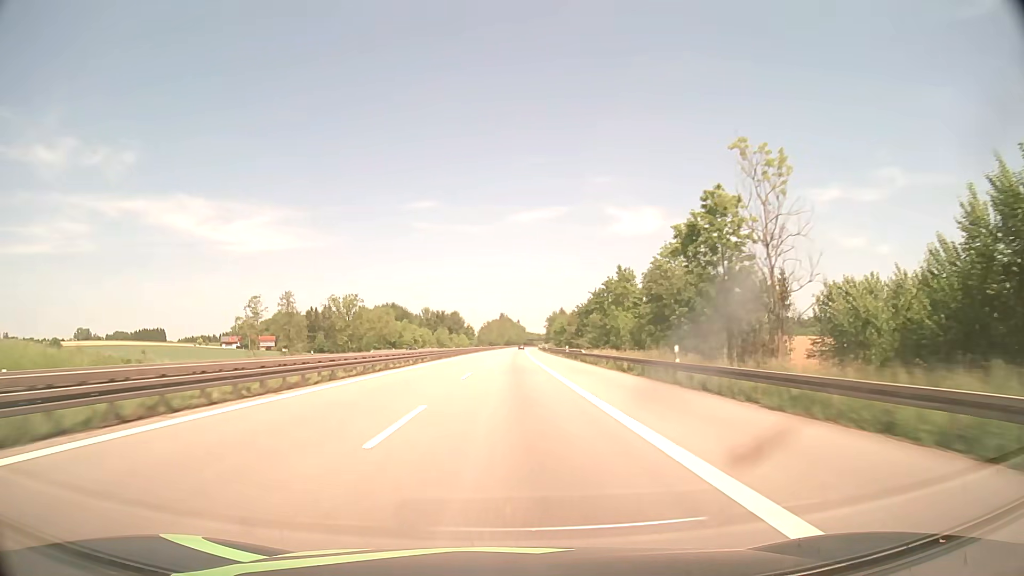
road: motorway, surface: asphalt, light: Day
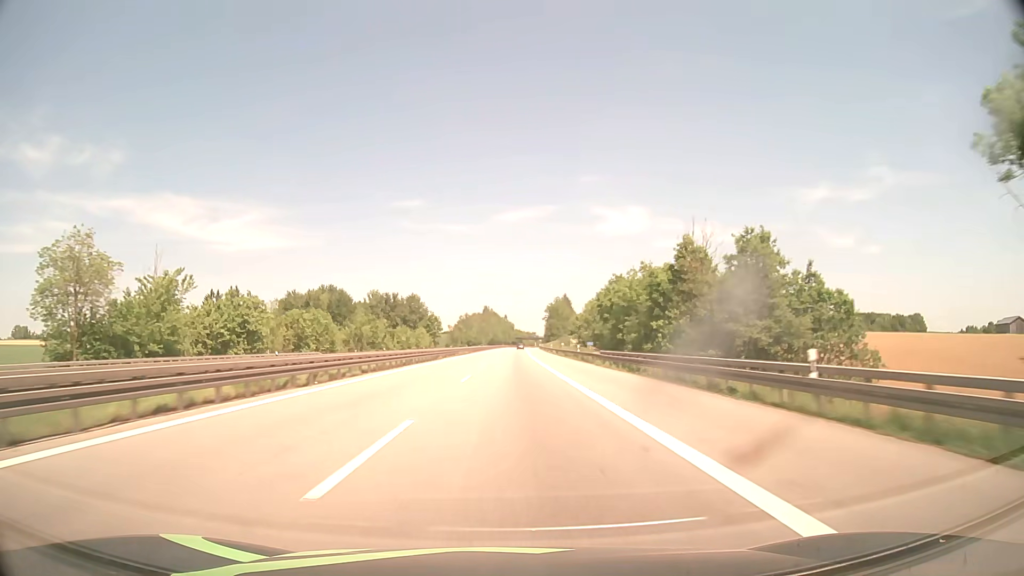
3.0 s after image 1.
(+1.1, +111.0) m; +1°
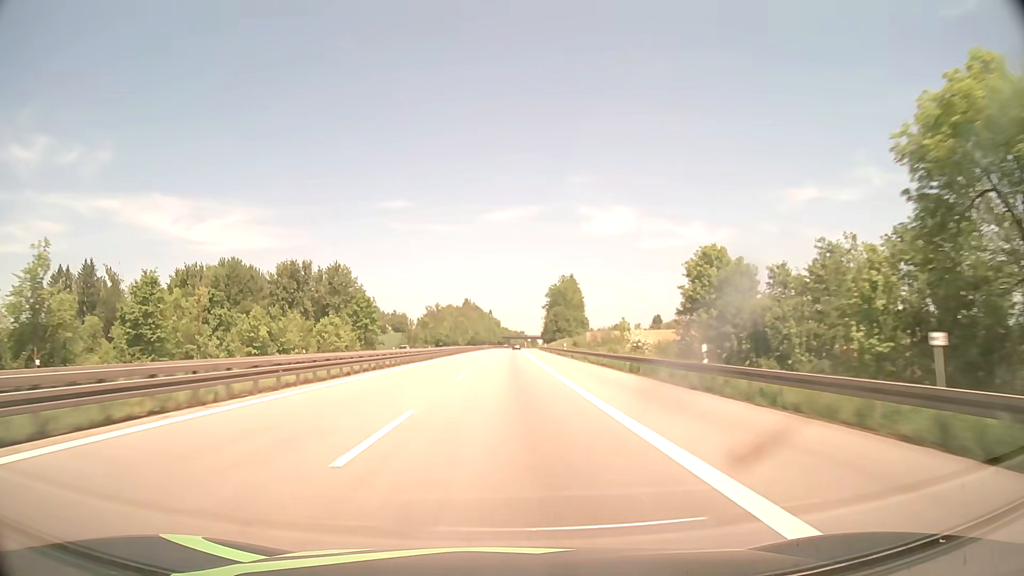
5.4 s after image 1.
(+1.1, +88.8) m; +1°
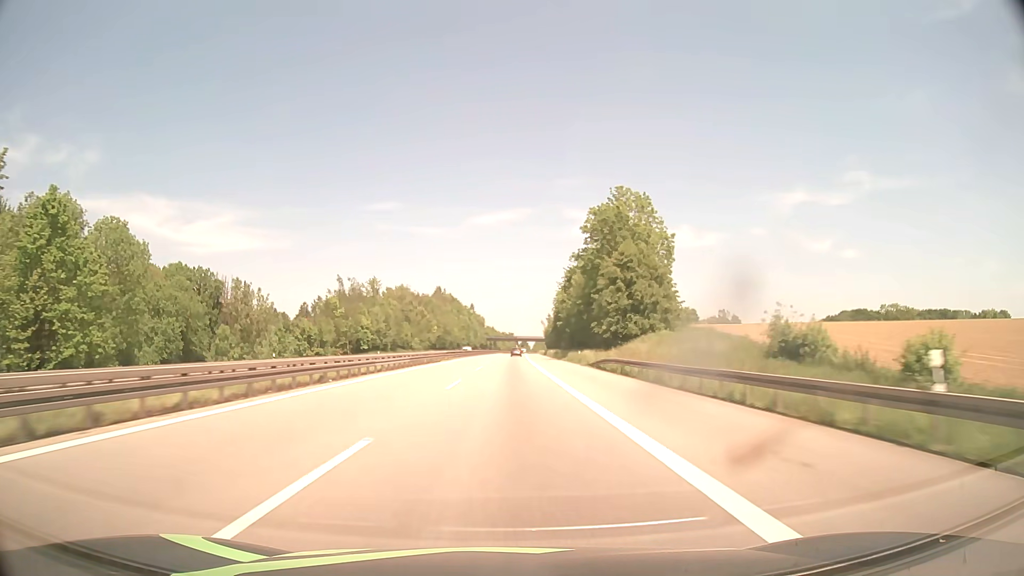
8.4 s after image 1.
(+1.2, +112.4) m; +1°
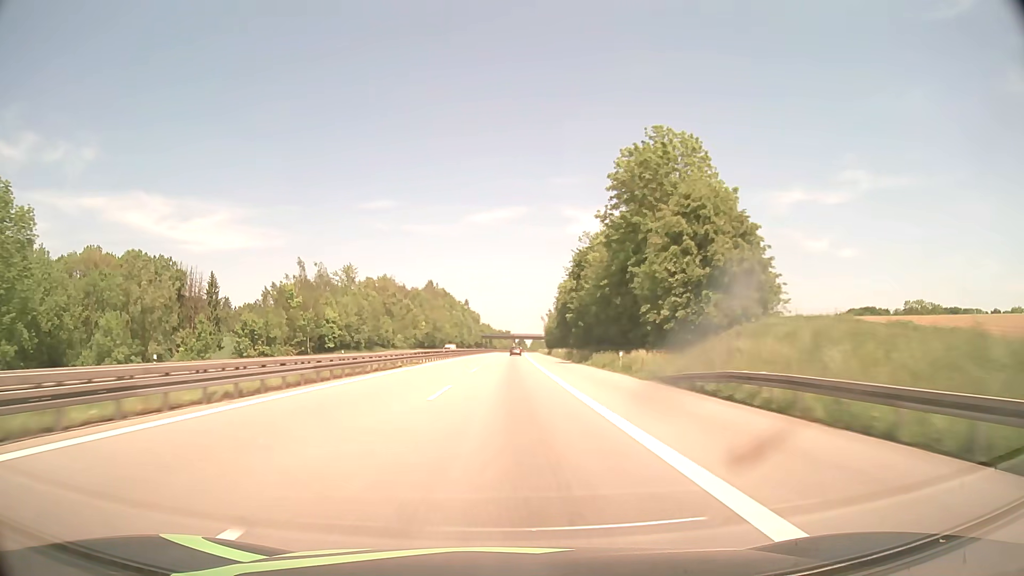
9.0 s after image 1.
(0.0, +23.0) m; 0°
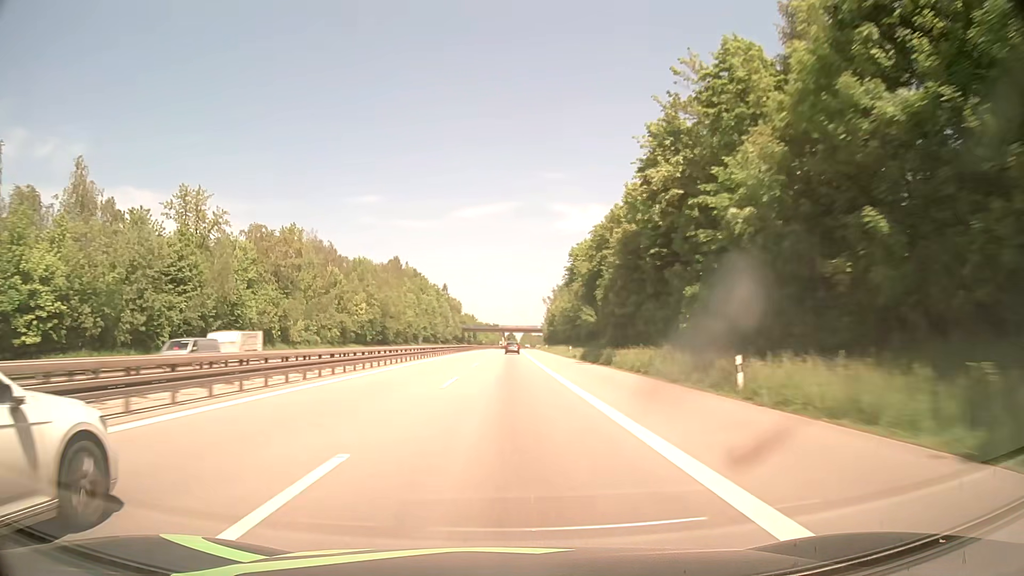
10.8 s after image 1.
(+0.4, +69.4) m; +1°
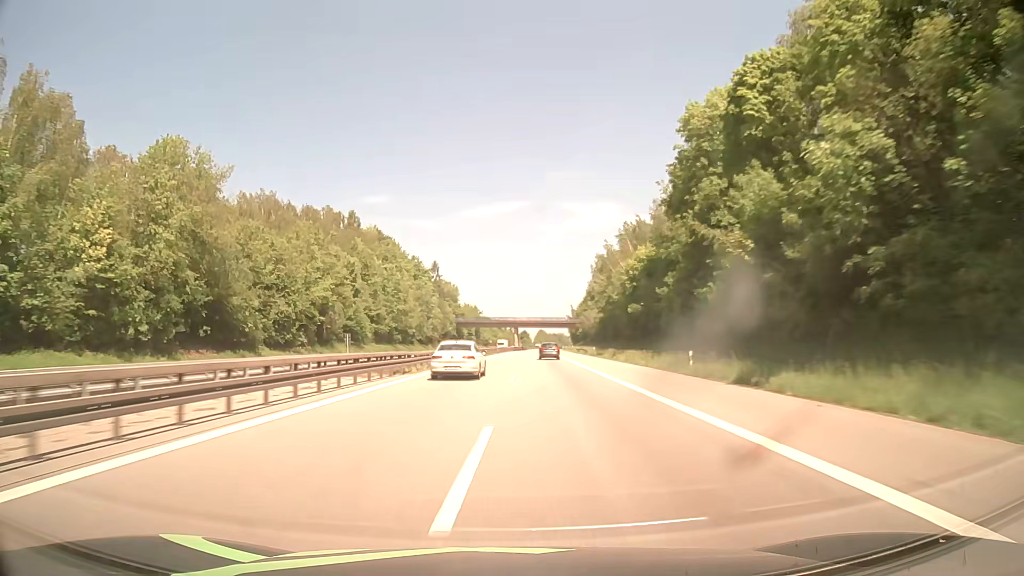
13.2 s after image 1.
(-0.7, +86.0) m; -1°
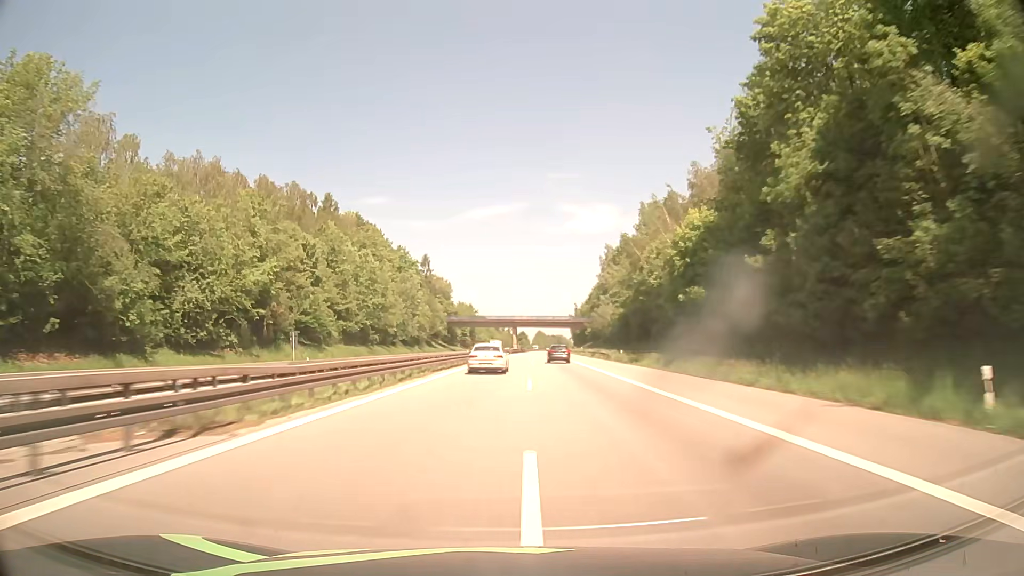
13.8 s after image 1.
(0.0, +20.7) m; 0°
(0, +10) (0, +20) (0, +30) (0, +40) (0, +50) (+1, +60) (+1, +70) (+1, +80) (+2, +90) (+2, +100) m
